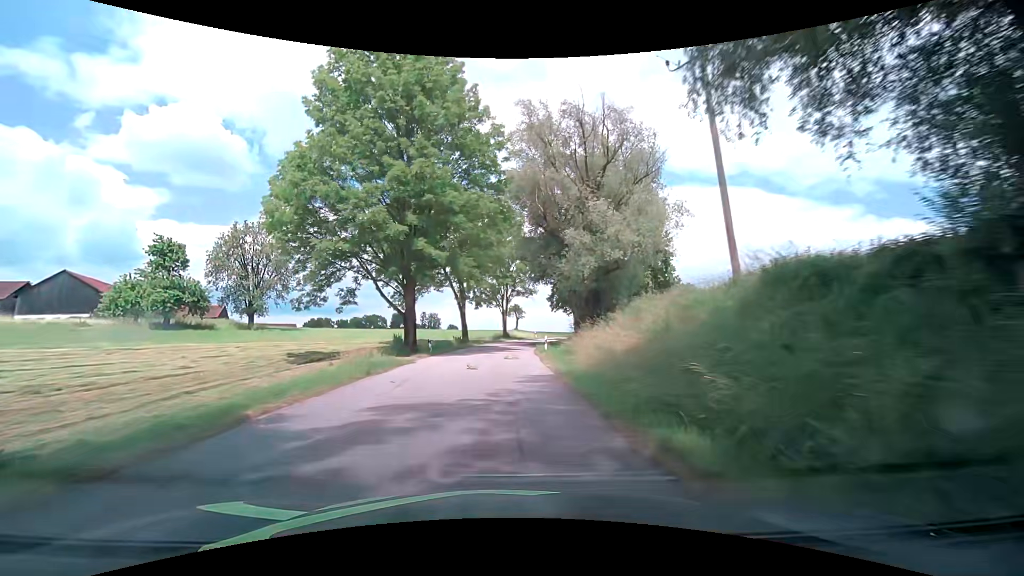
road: tertiary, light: Day
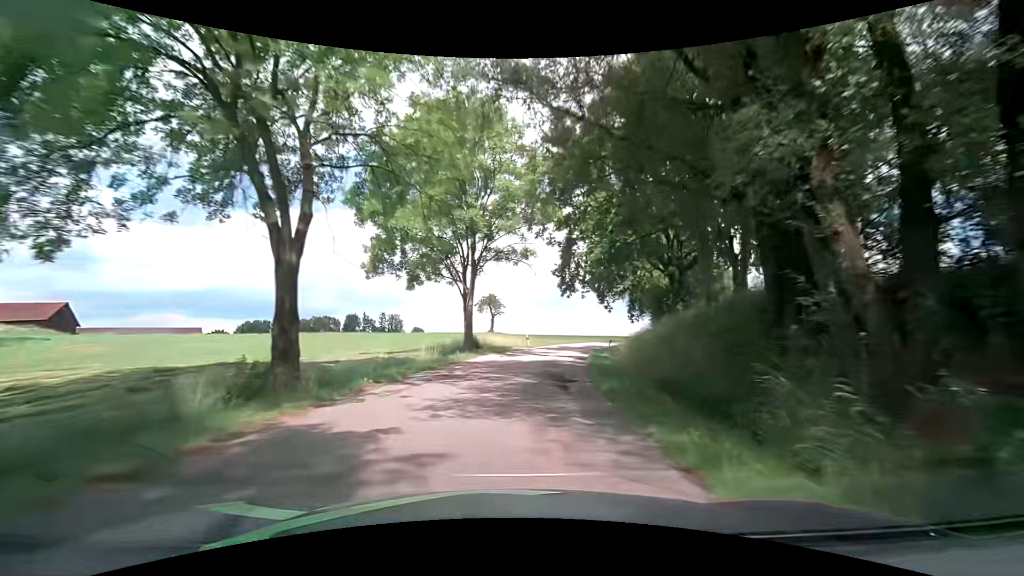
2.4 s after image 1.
(+0.8, +36.0) m; +3°
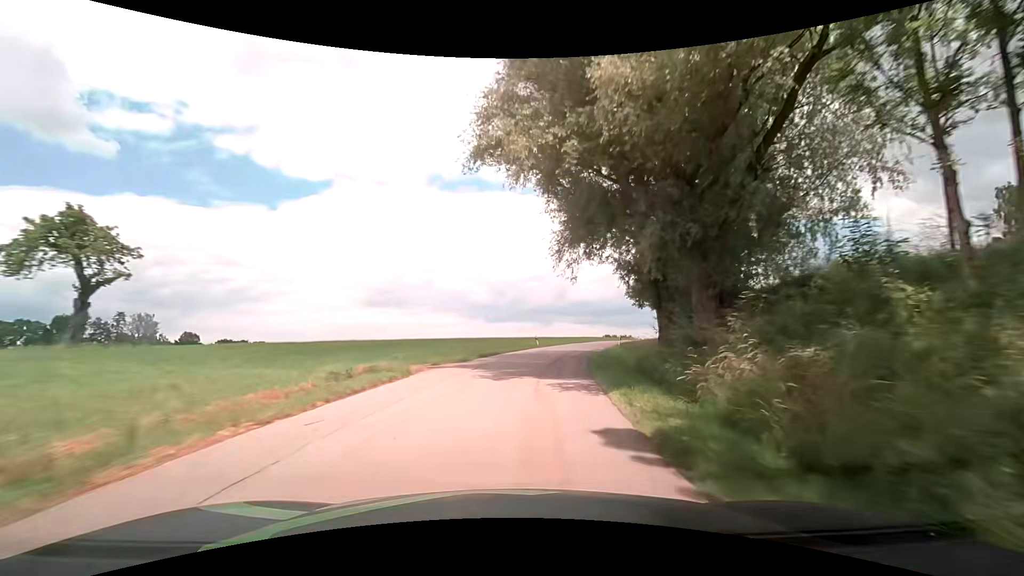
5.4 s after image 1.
(+7.8, +48.4) m; +19°
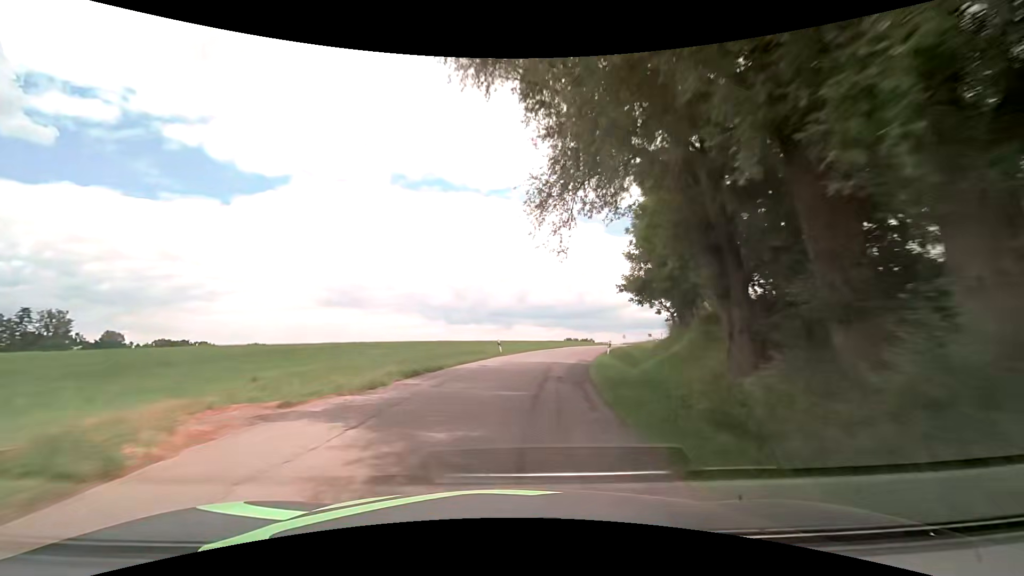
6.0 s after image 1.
(+0.4, +10.1) m; +4°
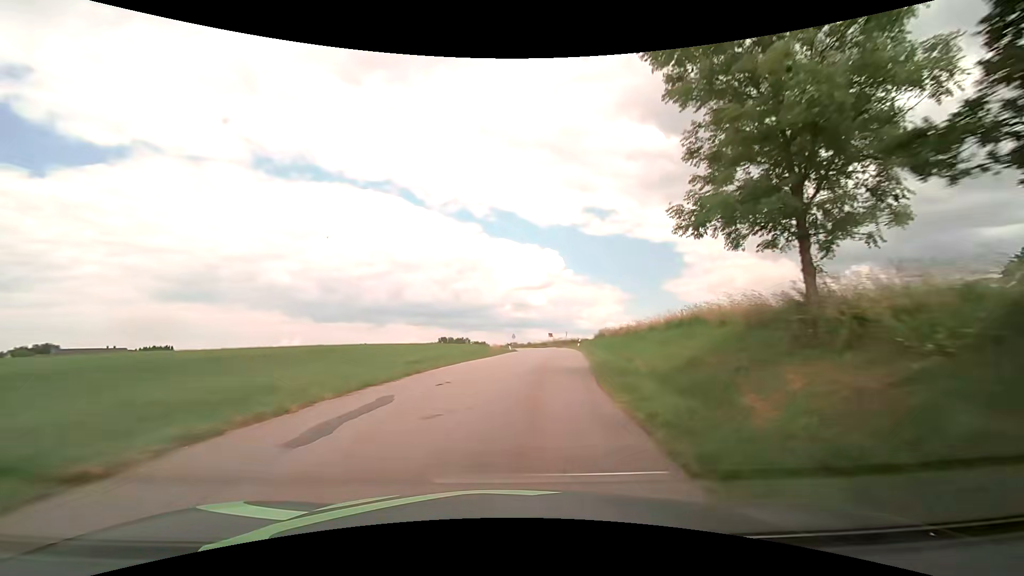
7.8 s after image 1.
(+3.7, +30.5) m; +14°
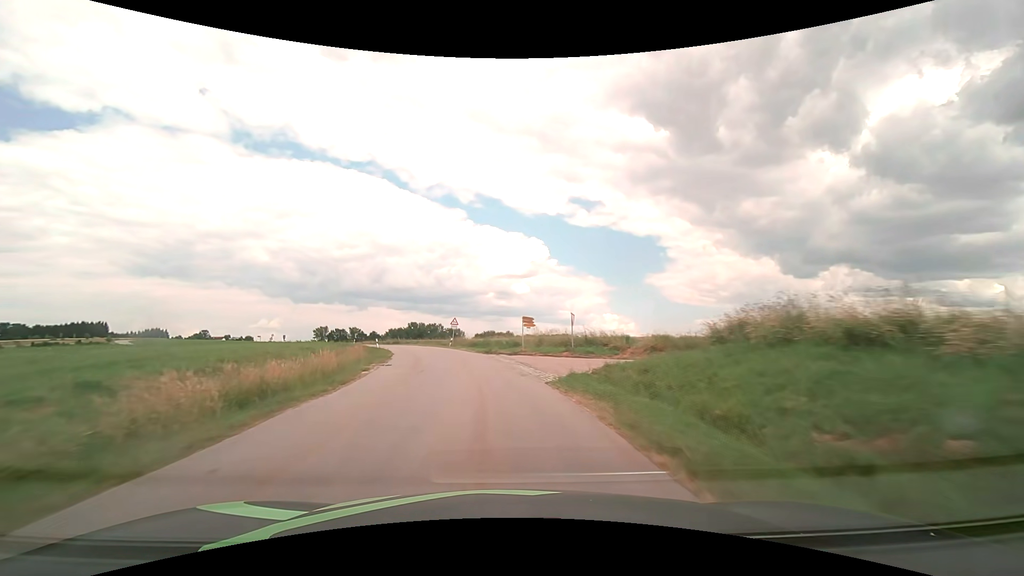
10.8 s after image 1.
(+5.7, +52.2) m; +4°
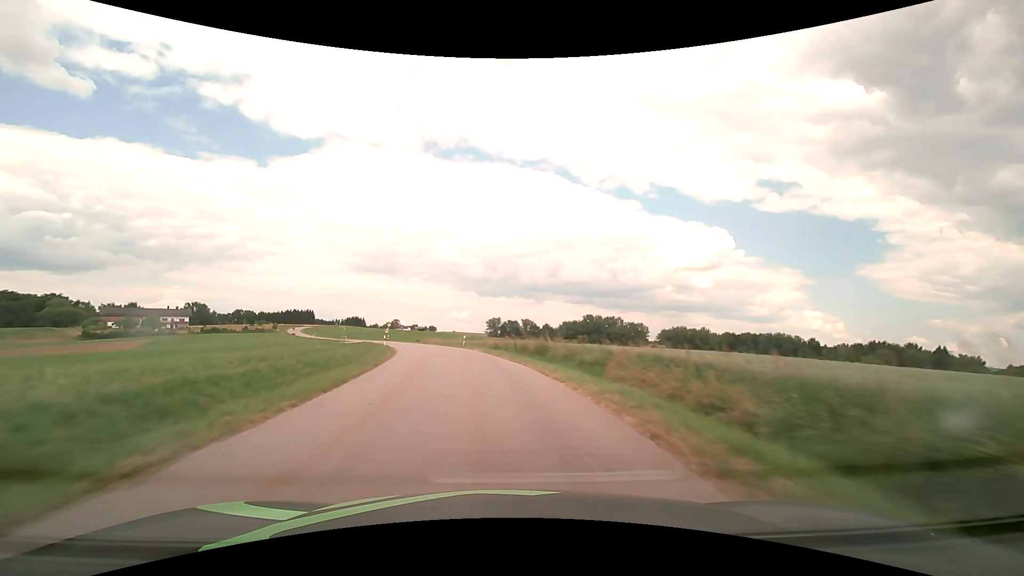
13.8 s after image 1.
(-10.1, +55.9) m; -20°
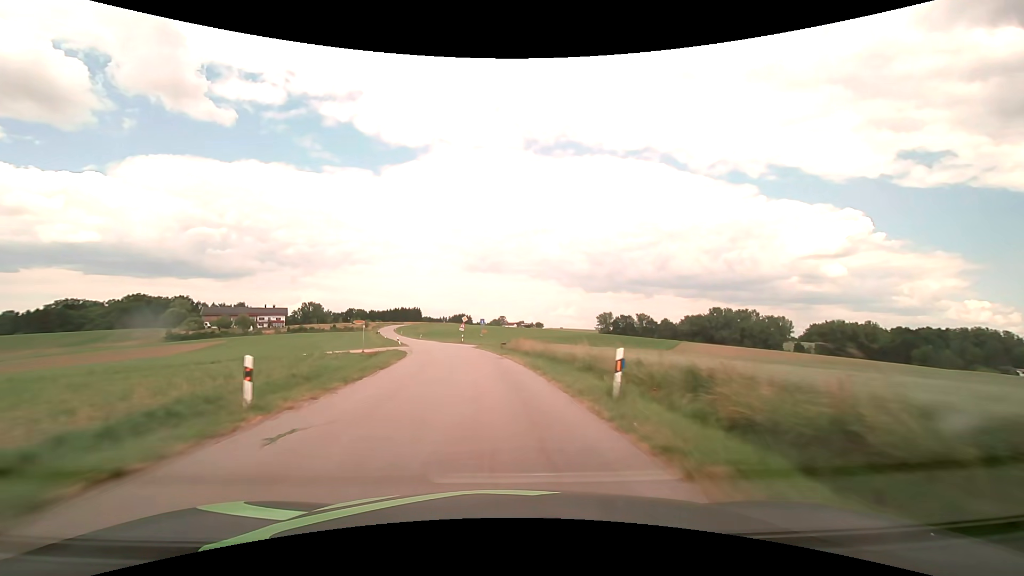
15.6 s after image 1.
(-3.7, +35.3) m; -12°
(0, +10) (-1, +20) (-2, +30) (-4, +40) (-6, +50) (-8, +59) (-10, +69) (-13, +79) (-16, +88) (-19, +98) m
